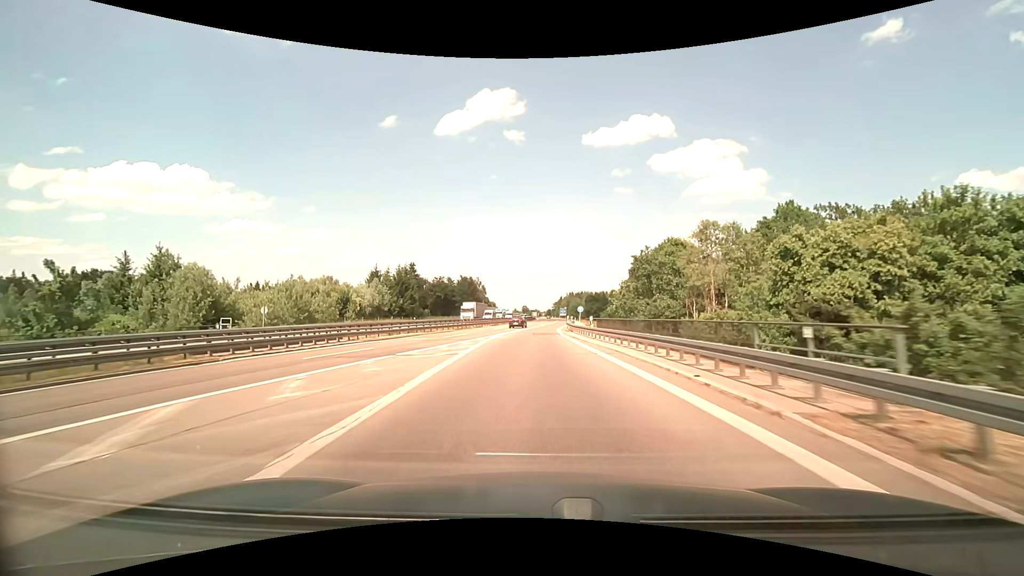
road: motorway_link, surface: asphalt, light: Day
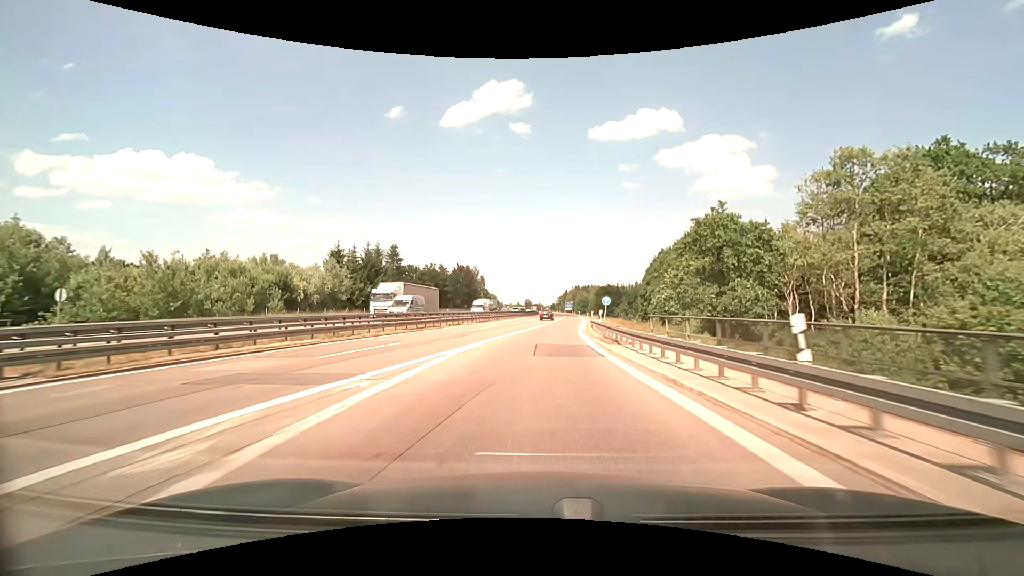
(-0.2, +22.1) m; 0°
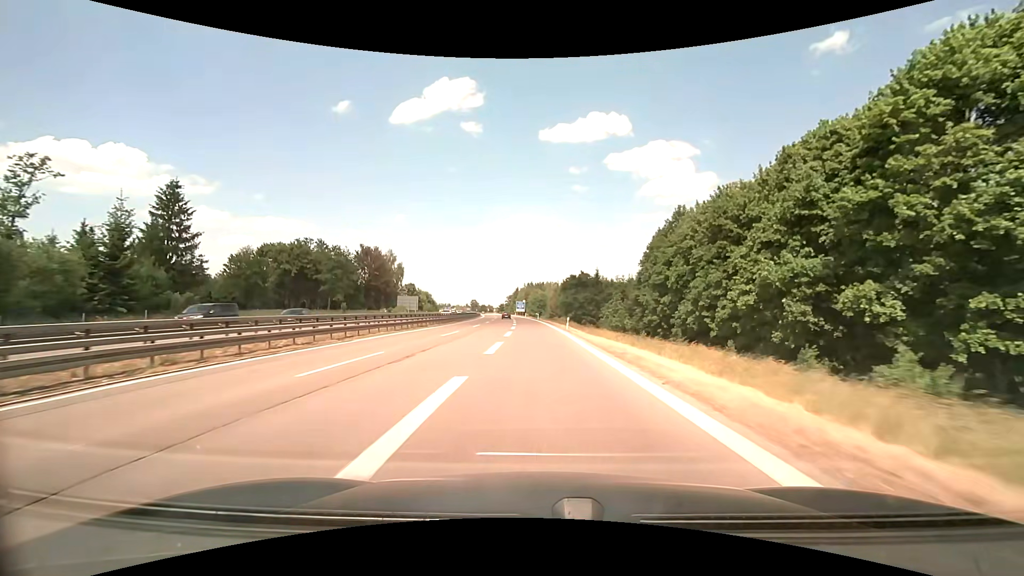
(+2.9, +57.8) m; +5°
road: motorway
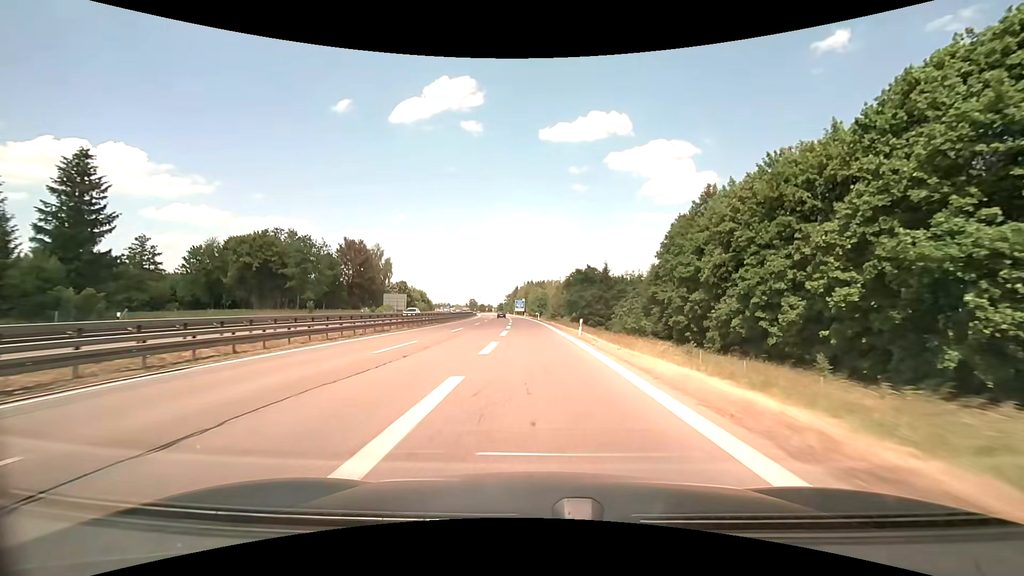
(0.0, +12.2) m; 0°
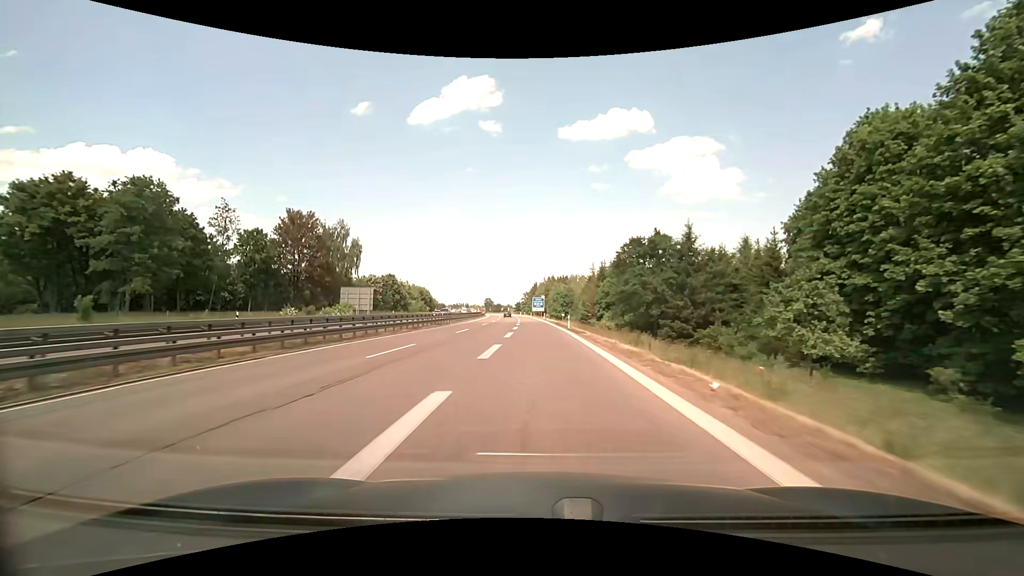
(-0.5, +37.8) m; -2°
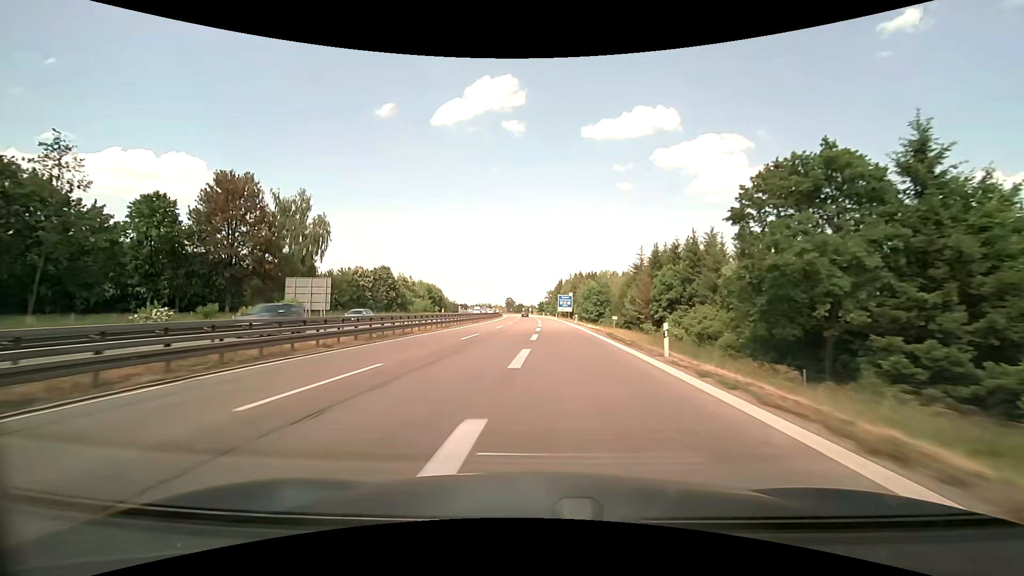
(-0.5, +26.2) m; -3°
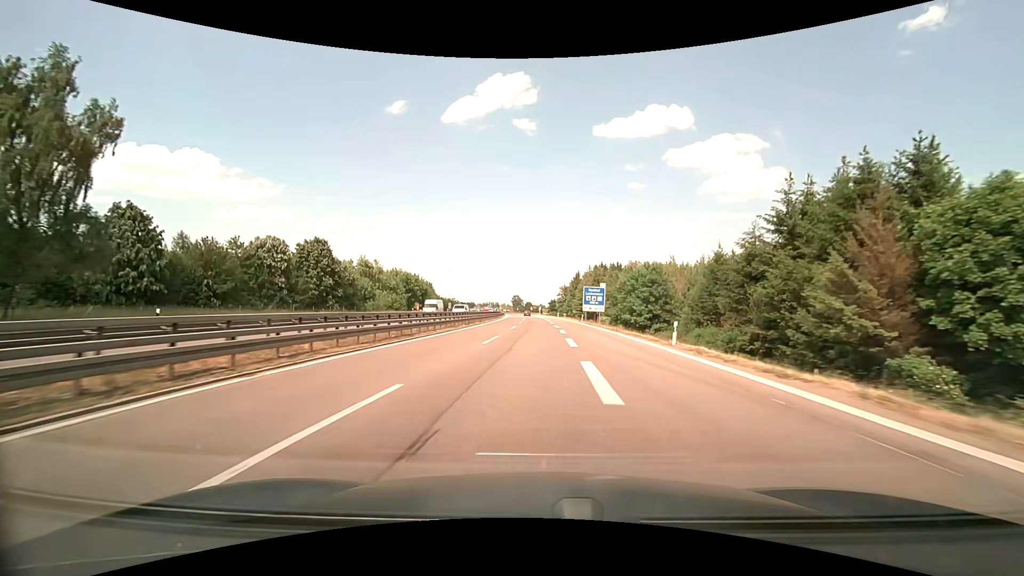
(-0.8, +40.6) m; -1°
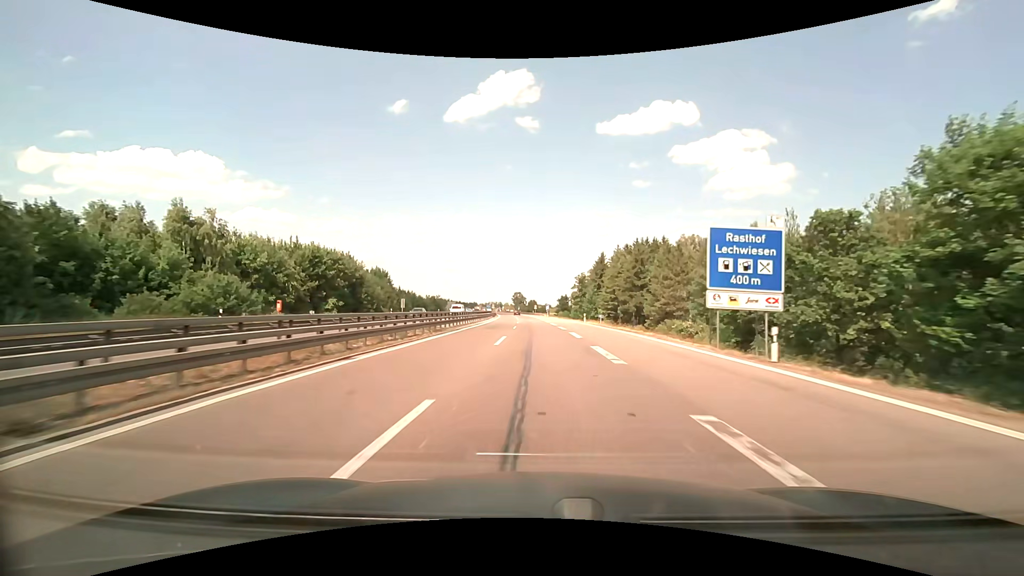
(-0.3, +55.2) m; -1°
(0, +10) (0, +20) (0, +30) (0, +40) (-1, +50) (-1, +60) (-1, +70) (-1, +80) (-2, +90) (-2, +100) m
